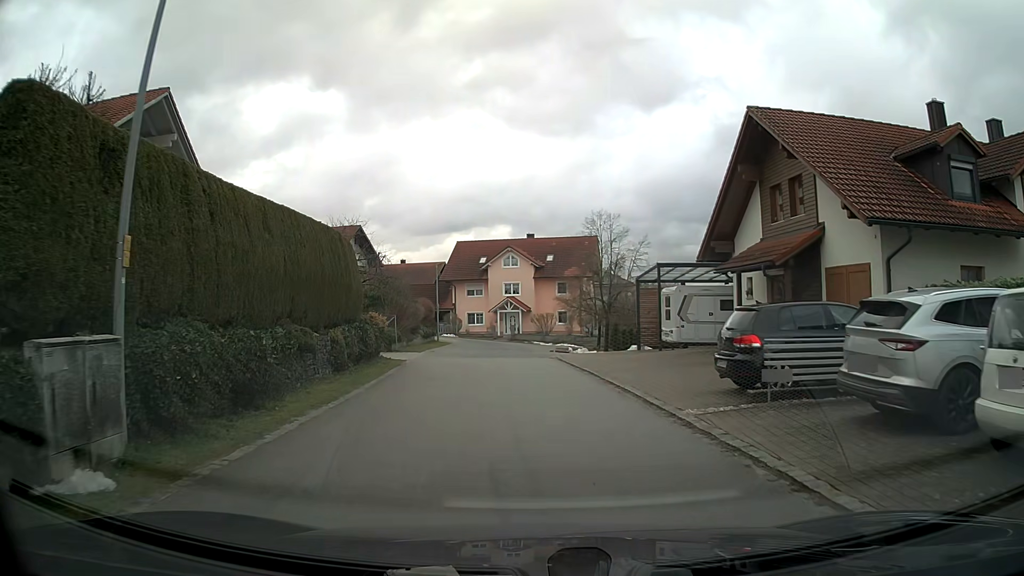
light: Day
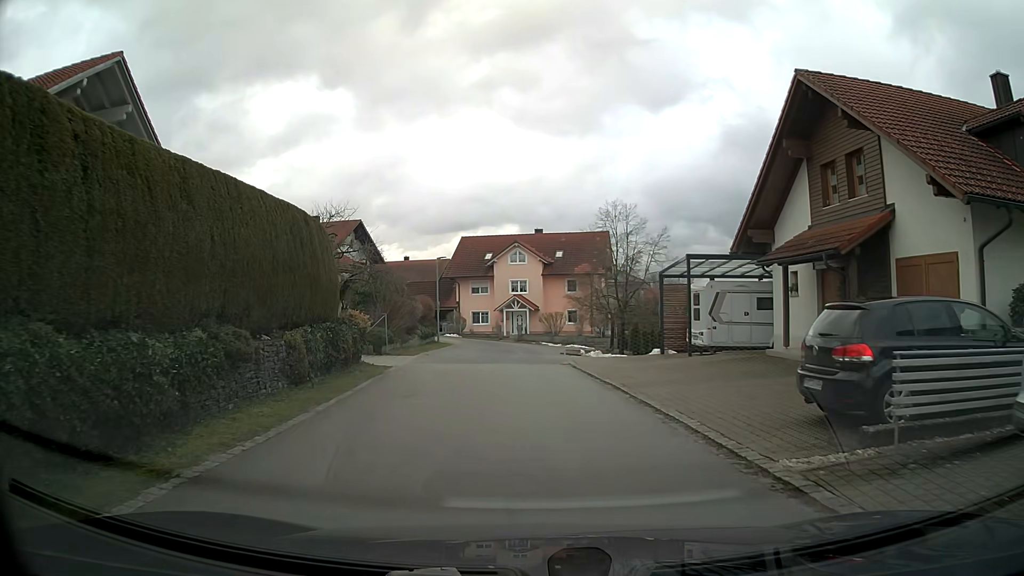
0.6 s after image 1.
(0.0, +3.5) m; -1°
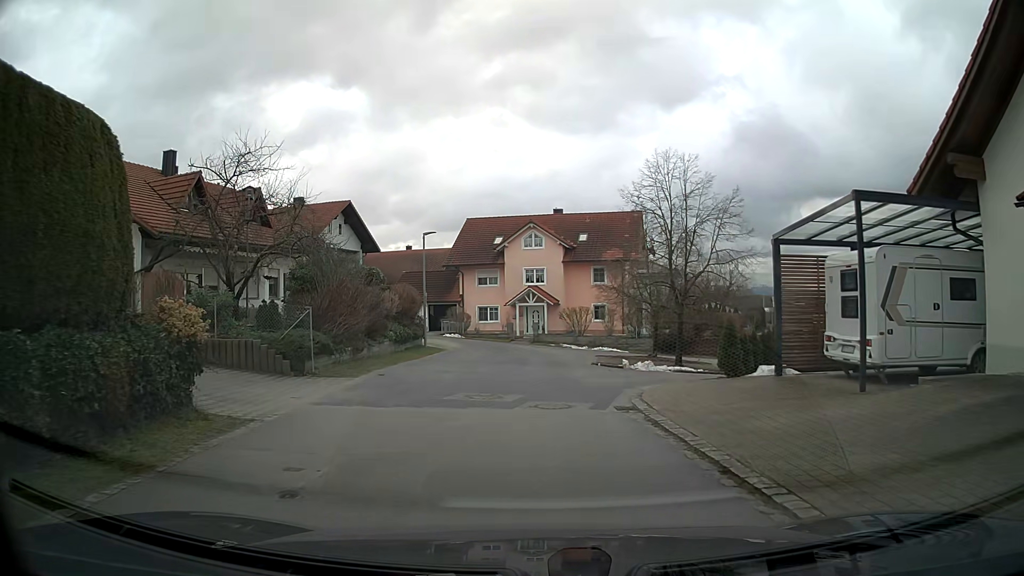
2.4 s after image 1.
(-0.2, +10.6) m; -2°
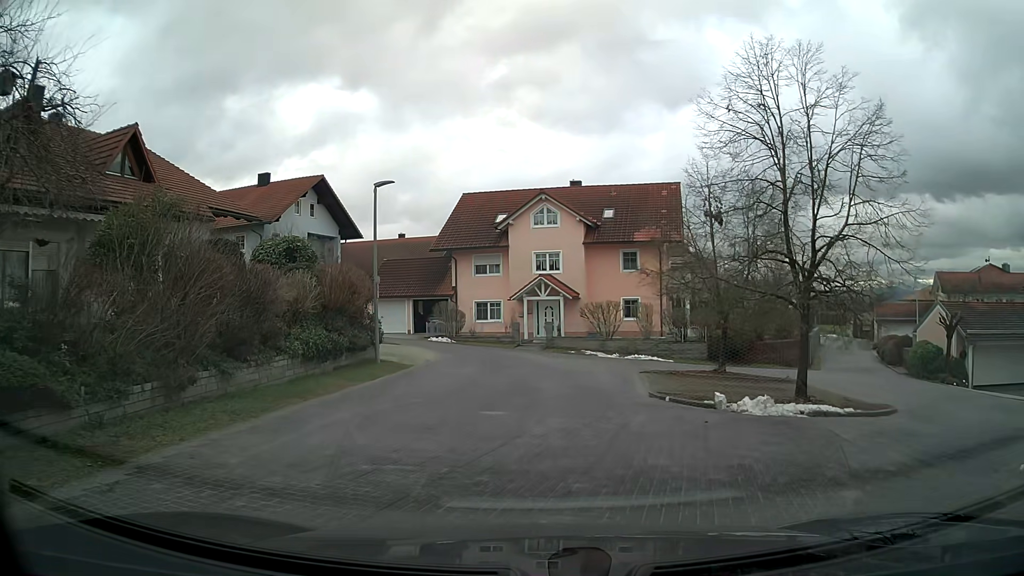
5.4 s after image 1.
(0.0, +10.9) m; 0°
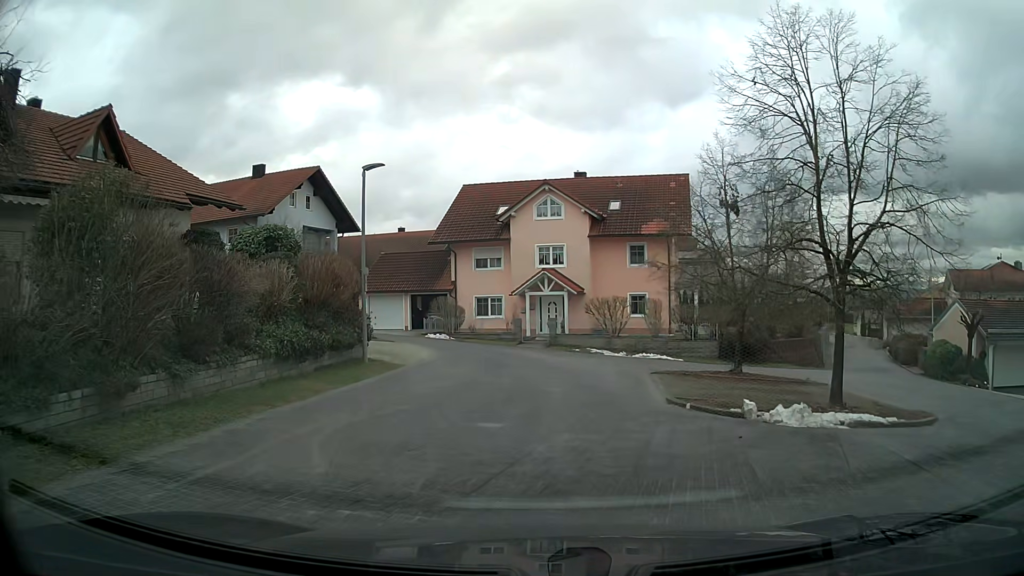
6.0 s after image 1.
(0.0, +1.7) m; 0°
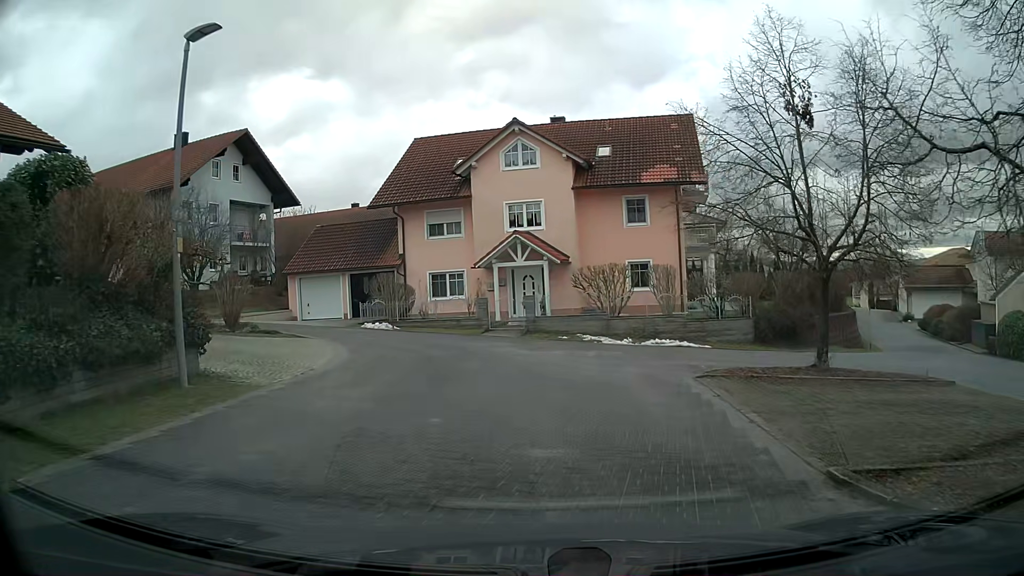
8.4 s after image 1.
(+0.1, +8.8) m; +2°
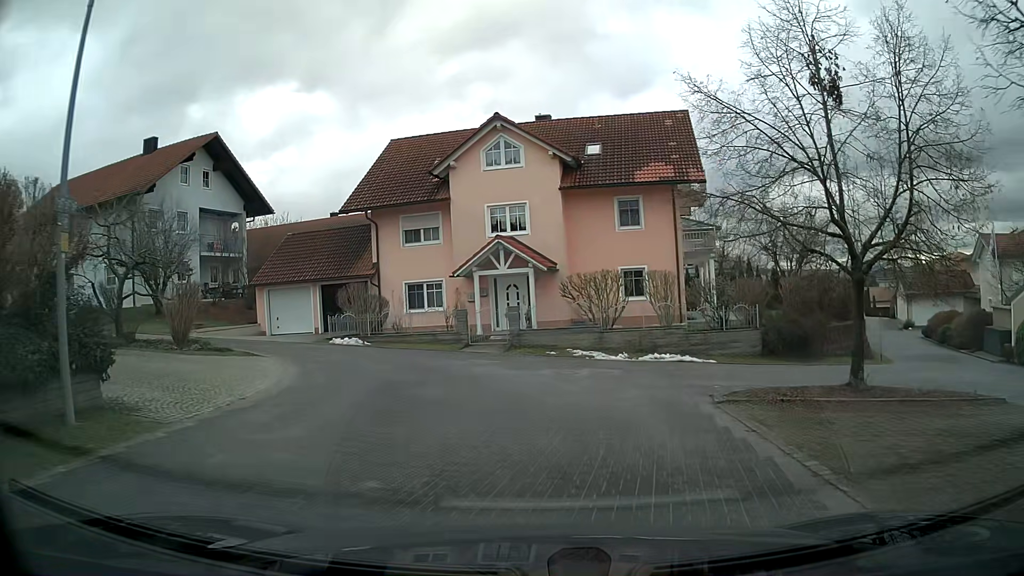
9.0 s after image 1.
(0.0, +2.4) m; +1°
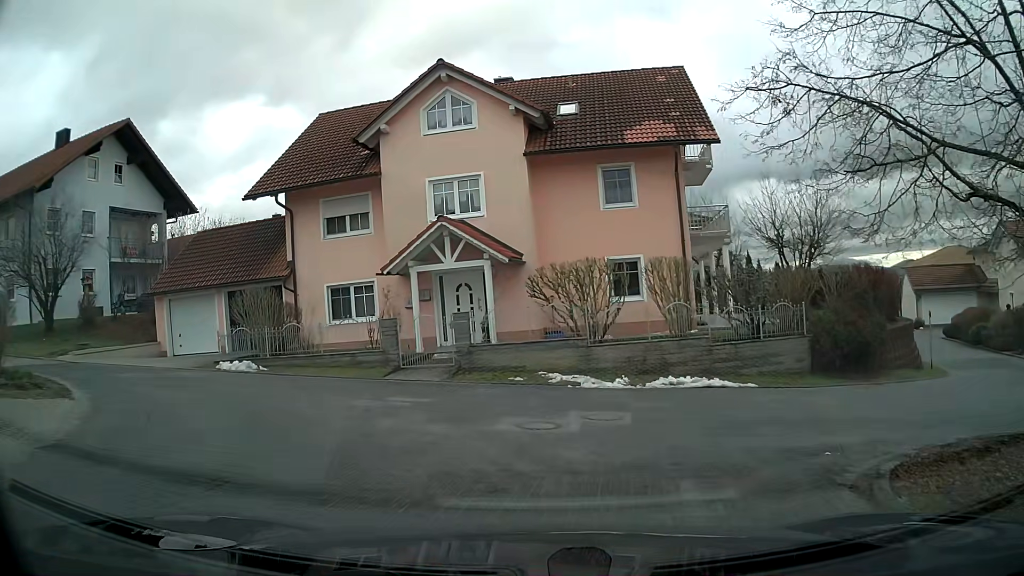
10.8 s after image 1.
(+0.1, +6.6) m; +2°
(-2, +10) (-11, +14) (-21, +16) (-31, +17) (-40, +19) (-50, +21) (-55, +13) (-58, +3) (-60, -7) (-61, -17) m
